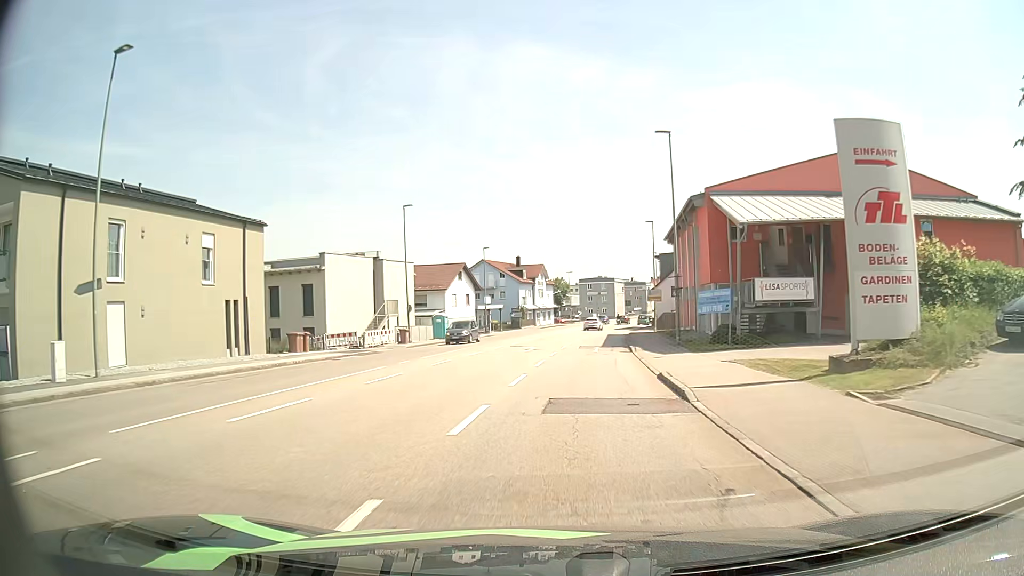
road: tertiary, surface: asphalt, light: Day
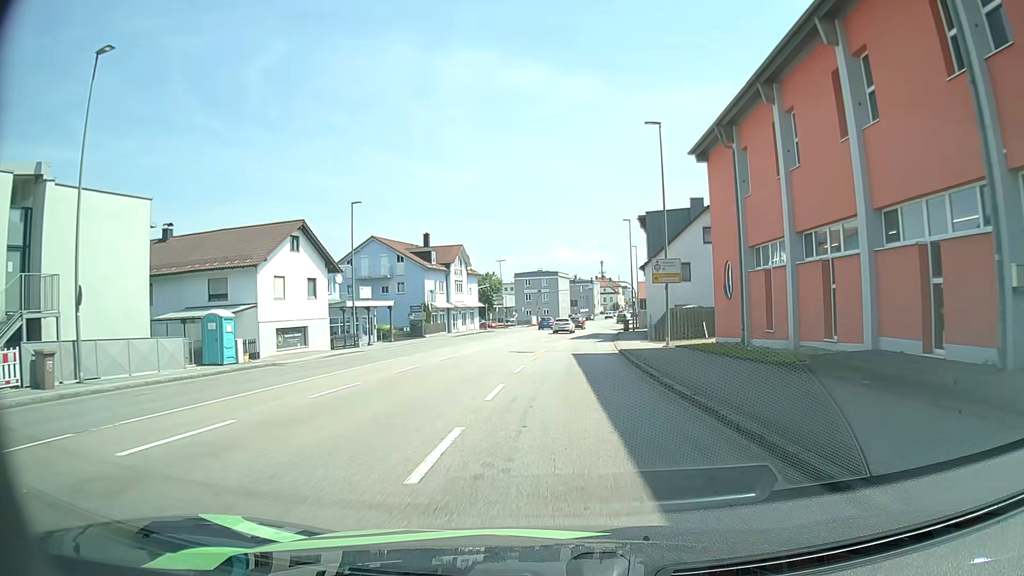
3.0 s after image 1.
(+1.7, +32.7) m; +6°
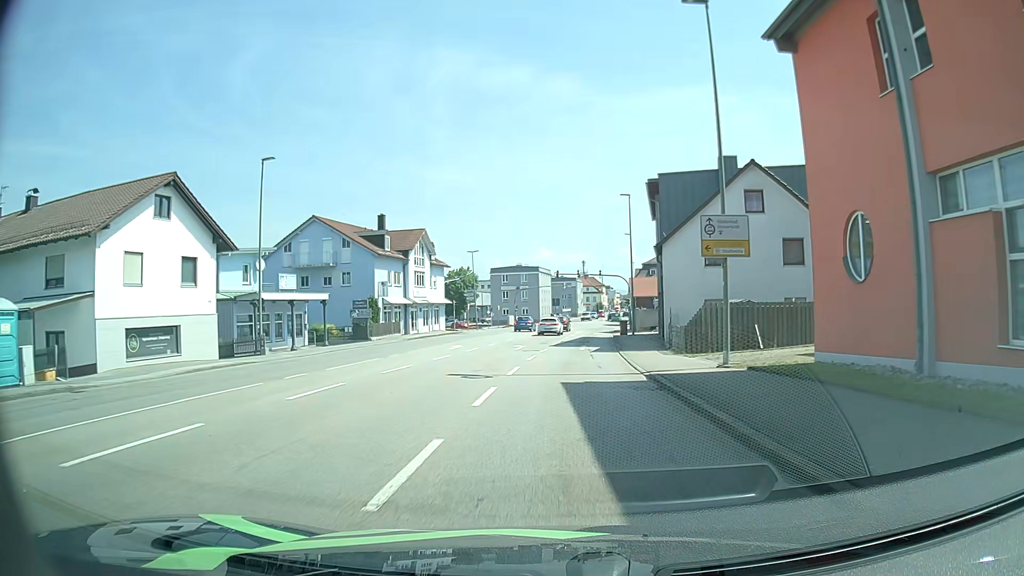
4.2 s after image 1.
(+0.2, +13.0) m; +2°
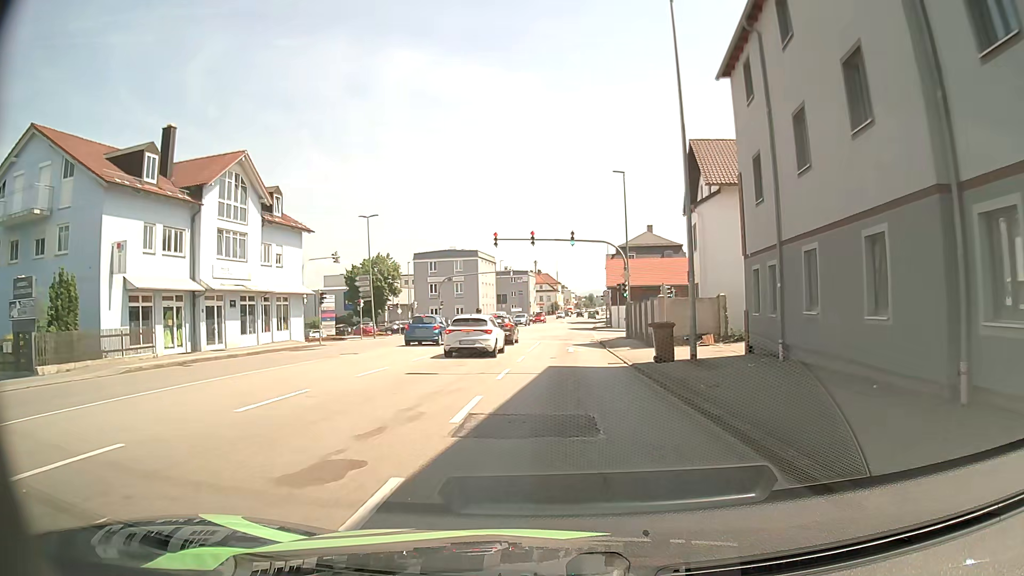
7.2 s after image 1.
(+1.1, +32.0) m; +4°
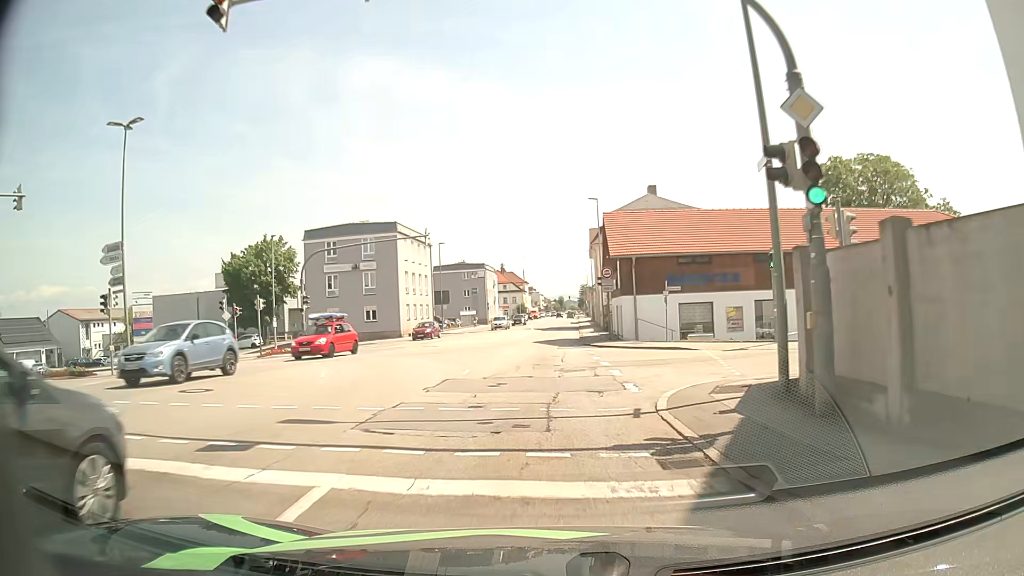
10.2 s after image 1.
(+1.2, +32.0) m; +3°
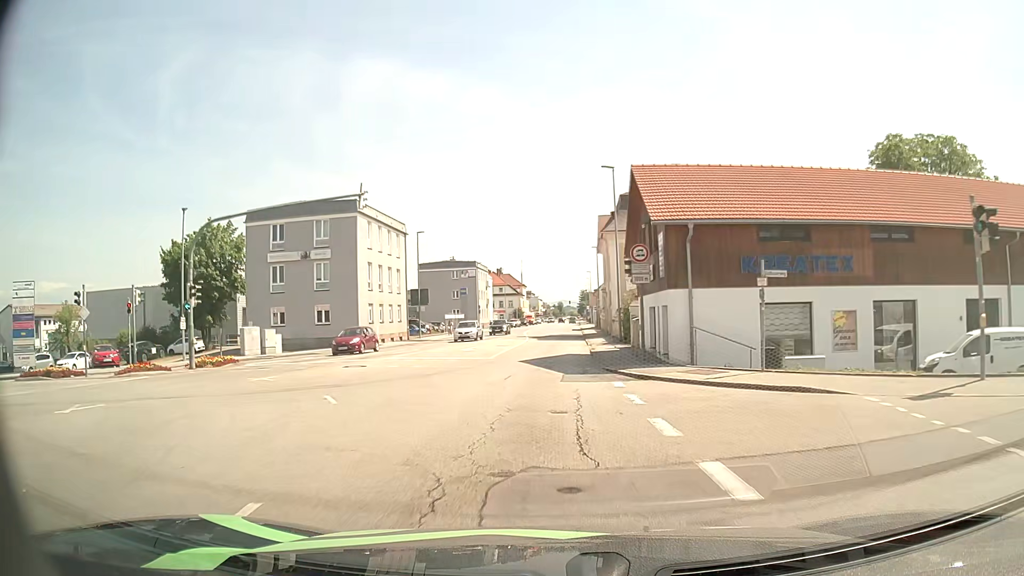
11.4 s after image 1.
(+0.1, +12.9) m; 0°
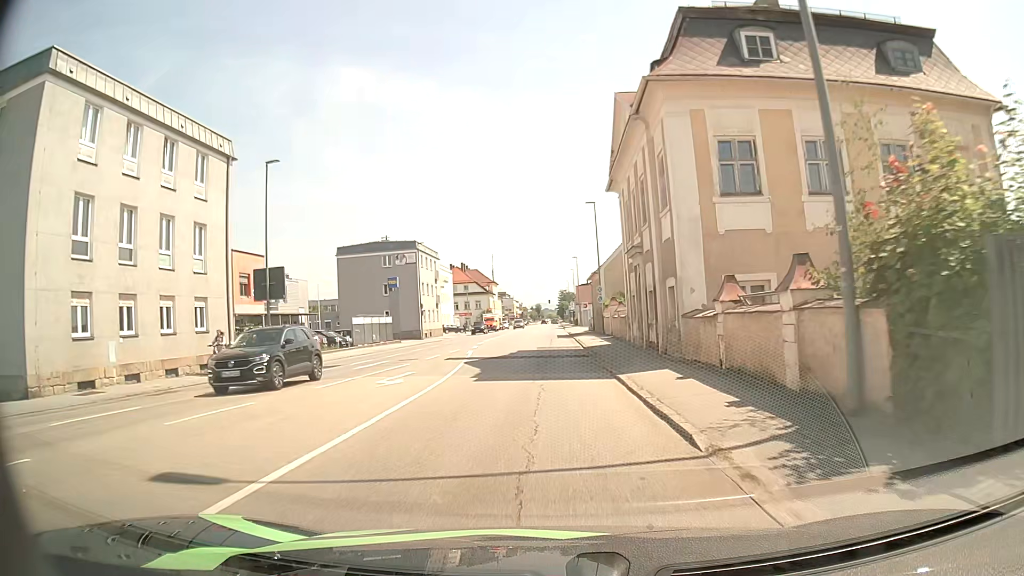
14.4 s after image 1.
(+1.0, +31.6) m; +2°
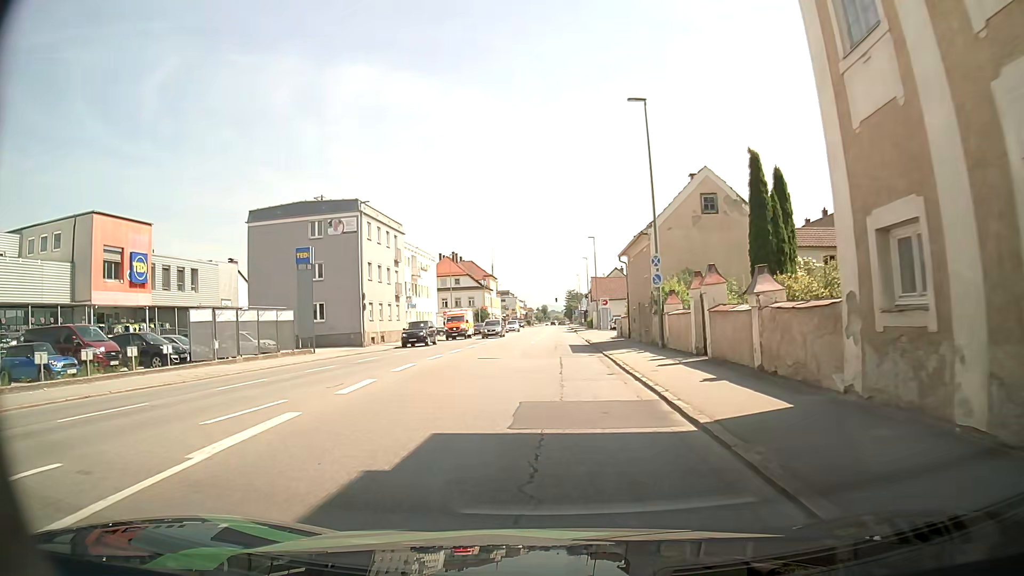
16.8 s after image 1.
(+0.1, +24.9) m; 0°
(0, +10) (0, +20) (0, +30) (0, +40) (0, +50) (+1, +60) (+1, +70) (+1, +80) (+1, +90) (+1, +100) m
